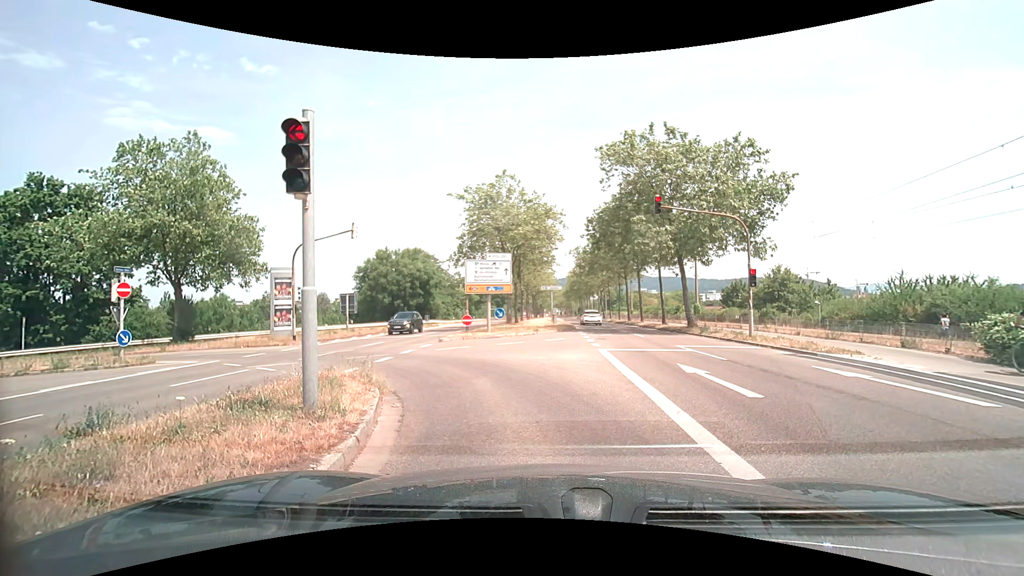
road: secondary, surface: asphalt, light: Day
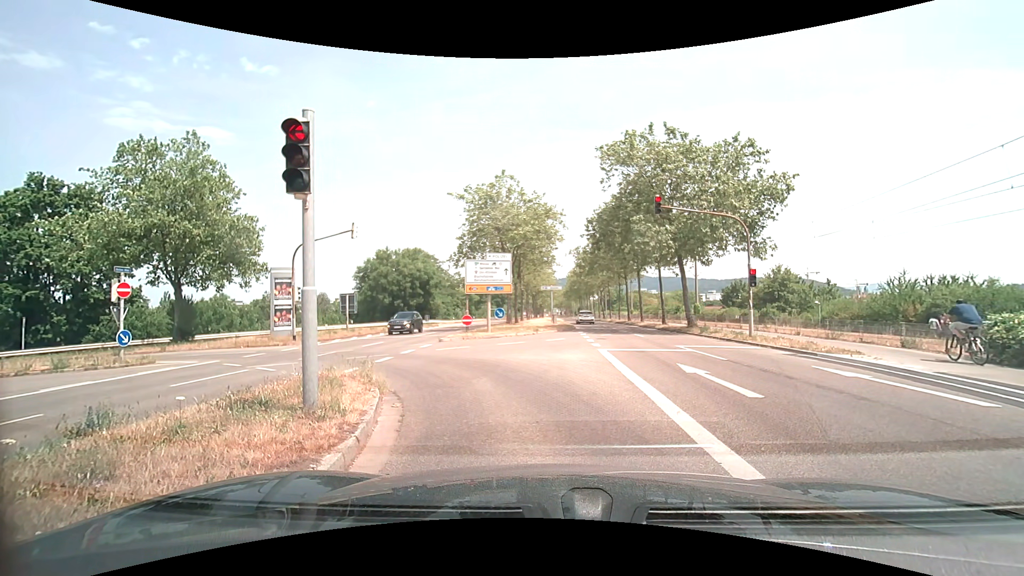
(0.0, 0.0) m; 0°
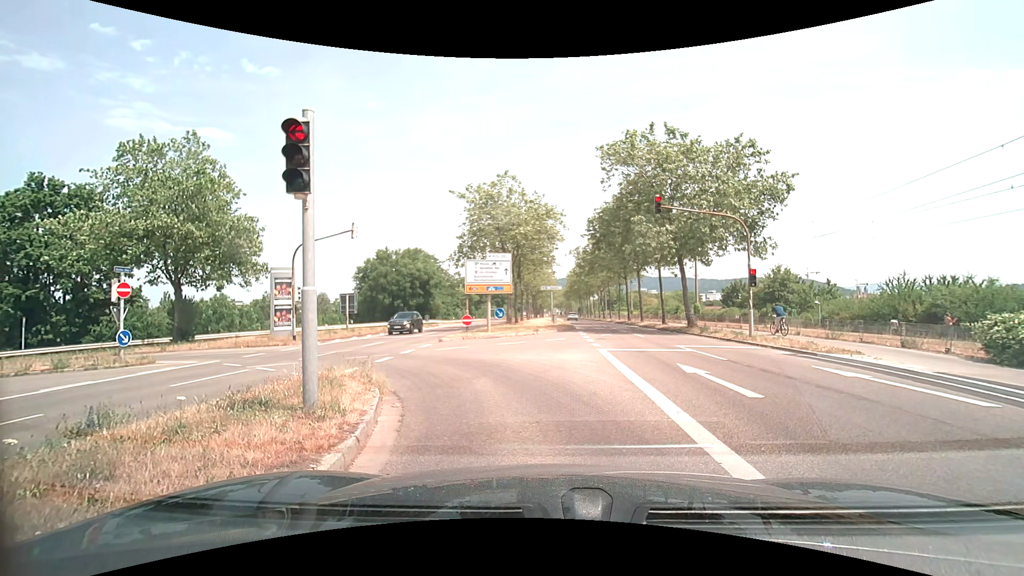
(0.0, 0.0) m; 0°
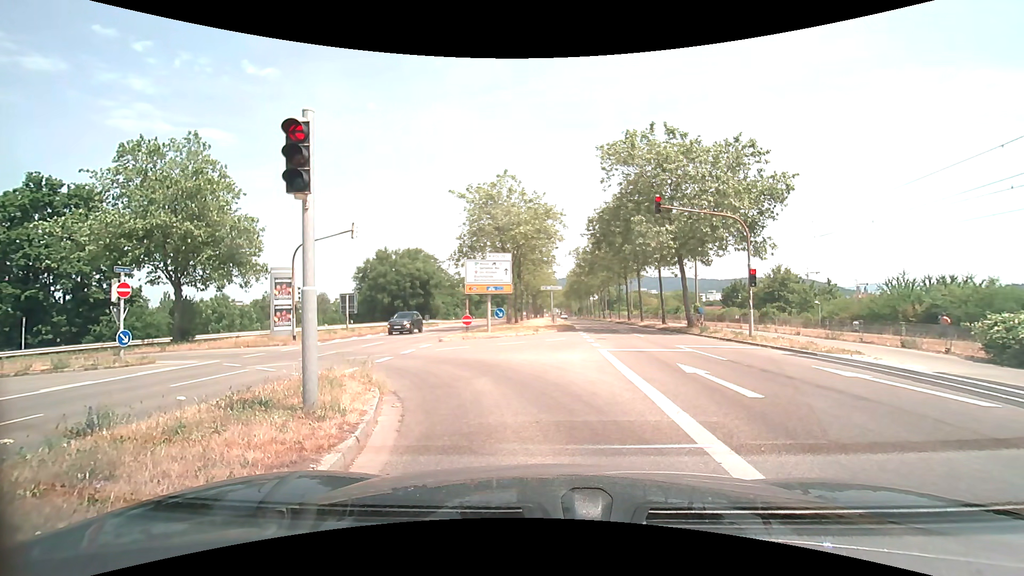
(0.0, 0.0) m; 0°
